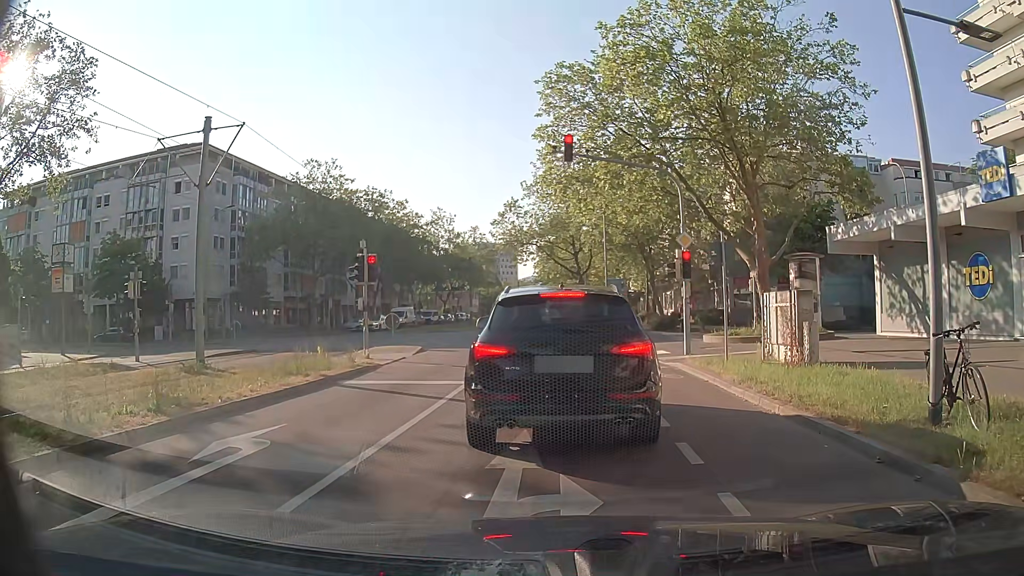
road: tertiary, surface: asphalt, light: Day
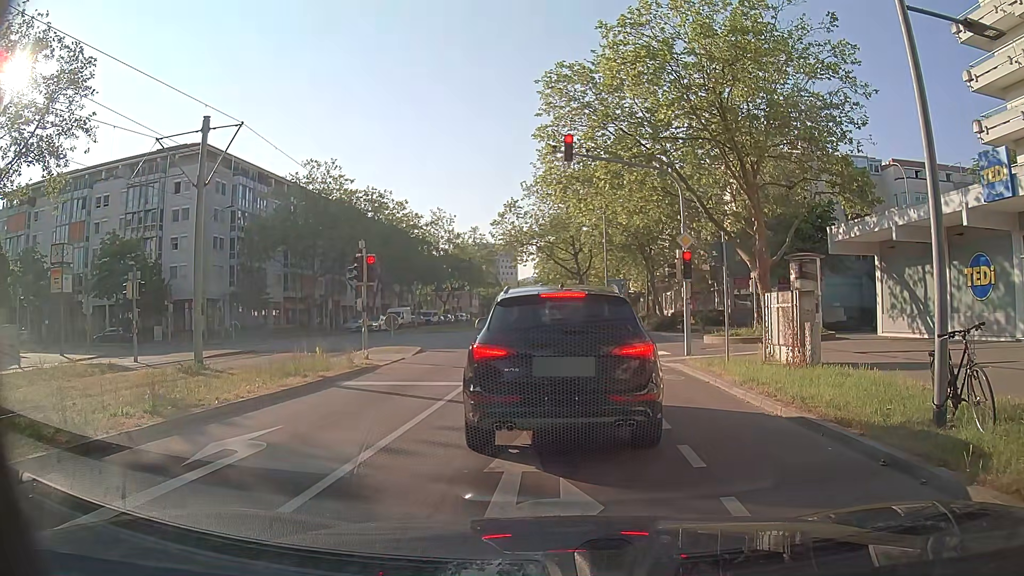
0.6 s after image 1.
(0.0, +0.1) m; 0°
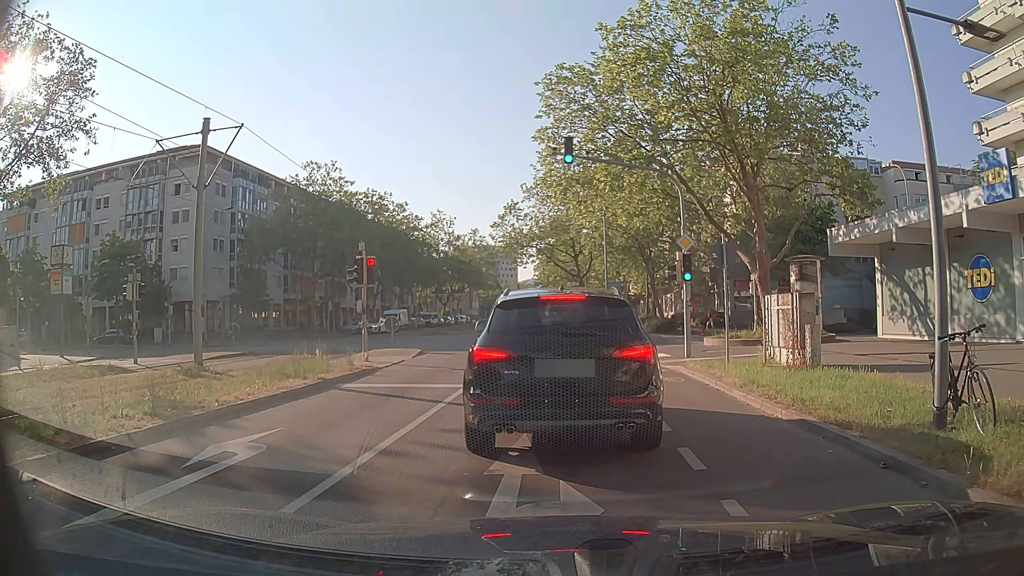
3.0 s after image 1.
(0.0, +0.1) m; 0°
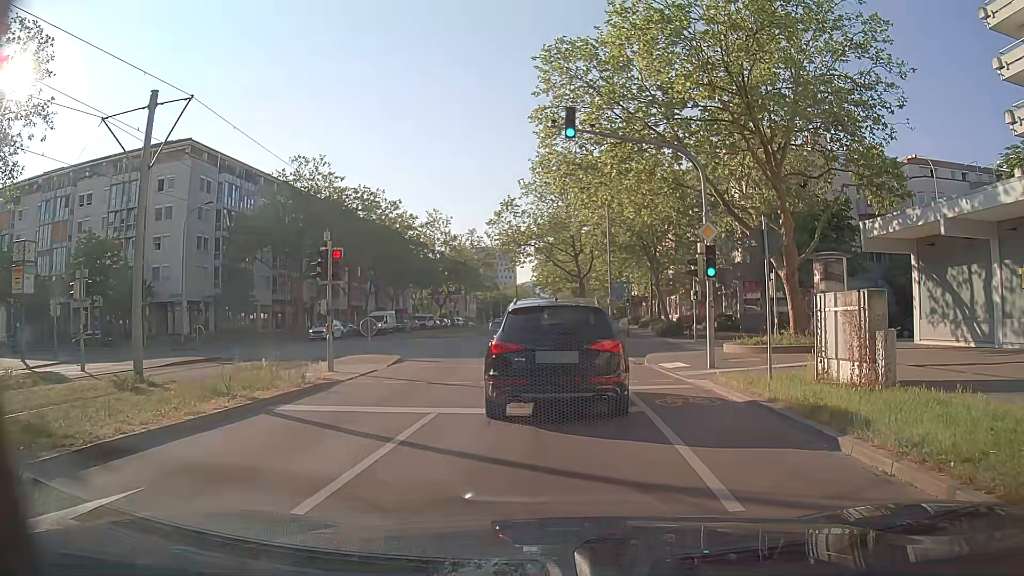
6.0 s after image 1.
(0.0, +3.4) m; -1°
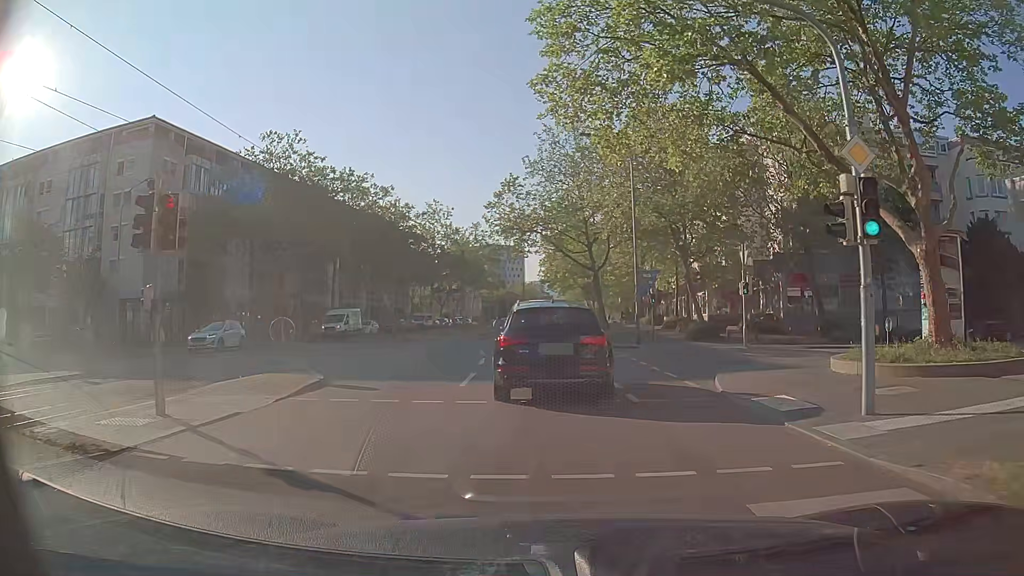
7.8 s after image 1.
(0.0, +8.9) m; 0°
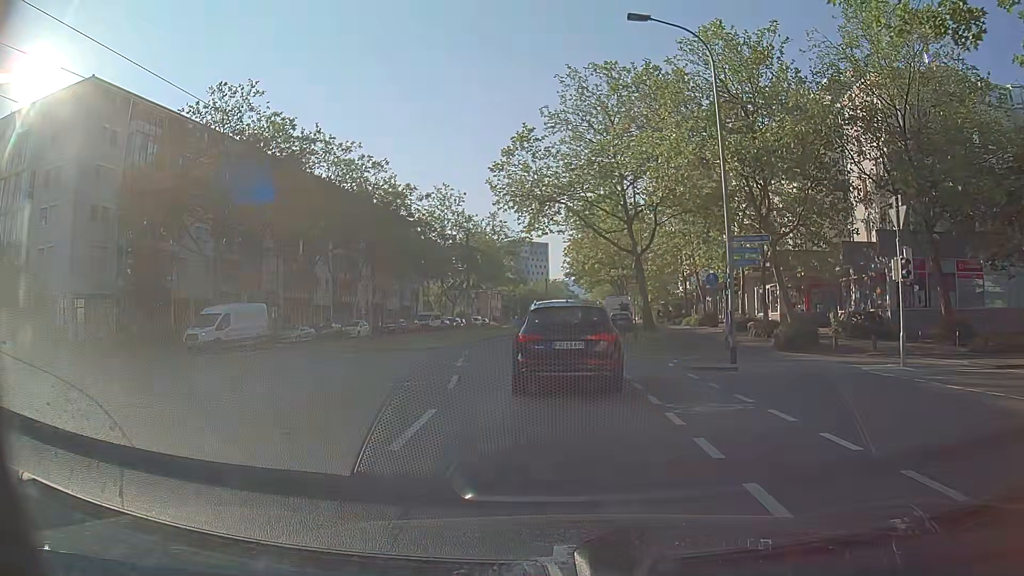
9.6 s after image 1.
(-0.2, +12.7) m; -1°
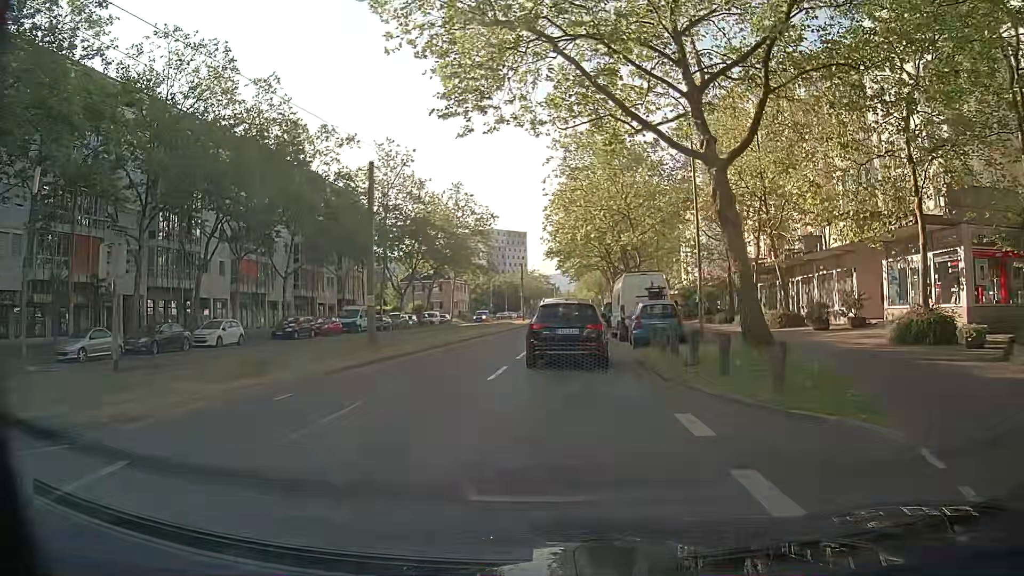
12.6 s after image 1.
(0.0, +22.4) m; +1°
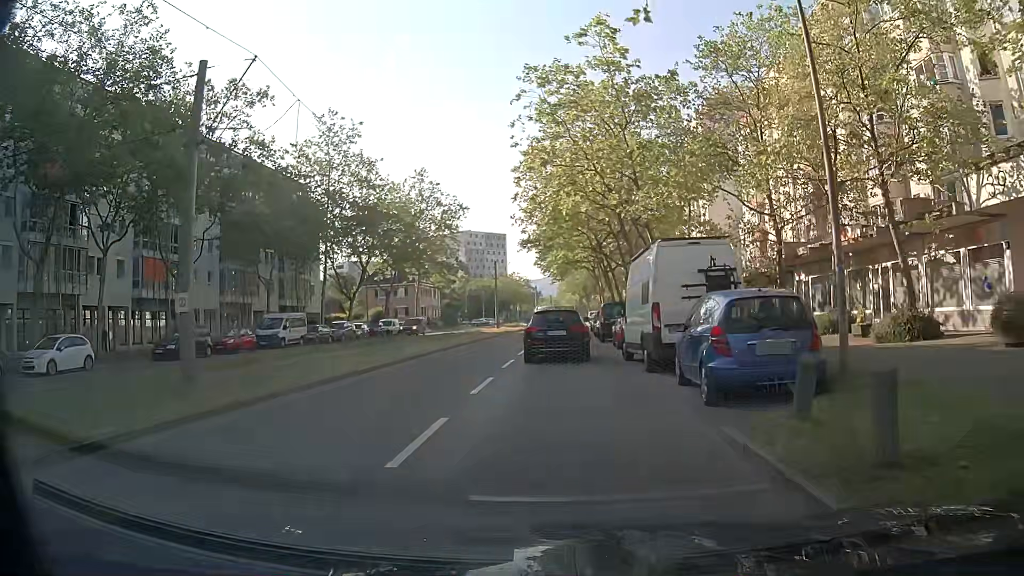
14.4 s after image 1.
(+0.2, +13.0) m; +2°
